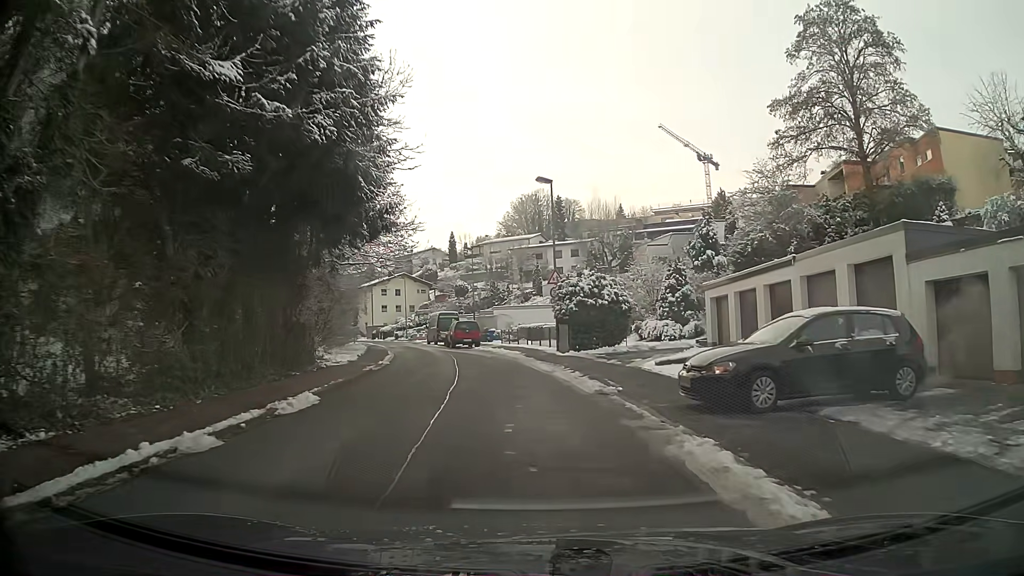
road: residential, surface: asphalt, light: Day
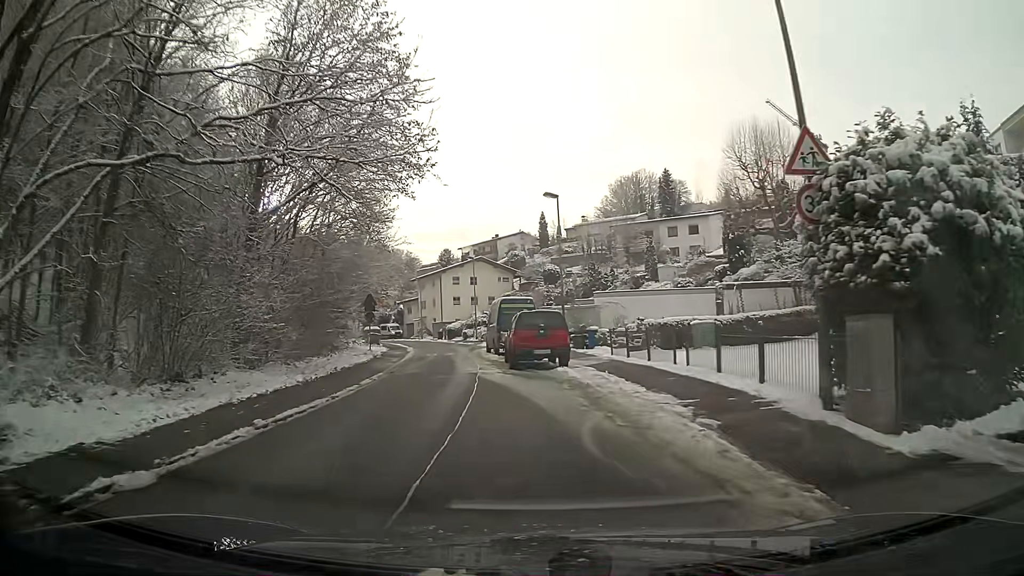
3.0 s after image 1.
(-1.4, +22.7) m; -10°
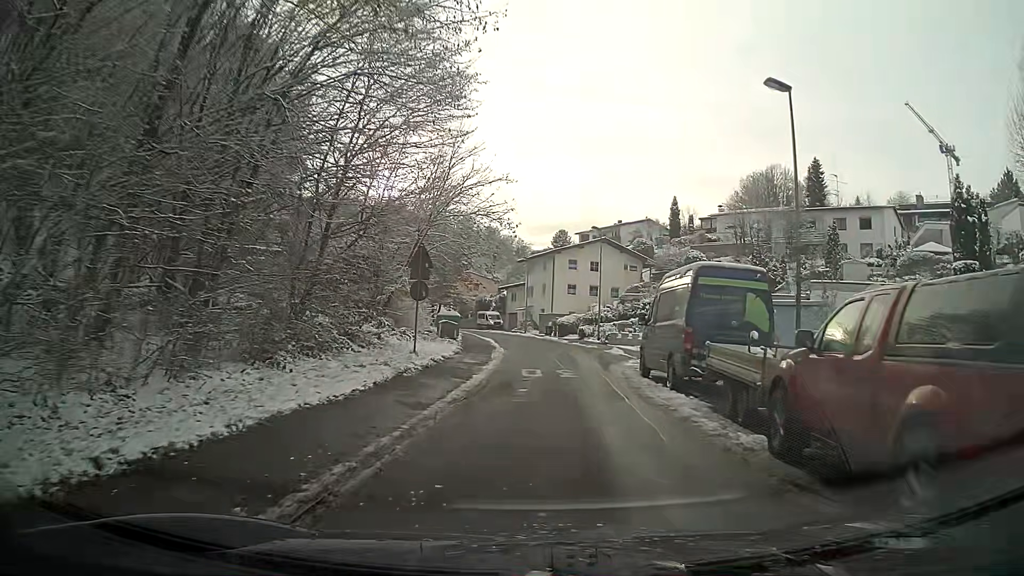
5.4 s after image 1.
(-1.9, +17.7) m; -6°
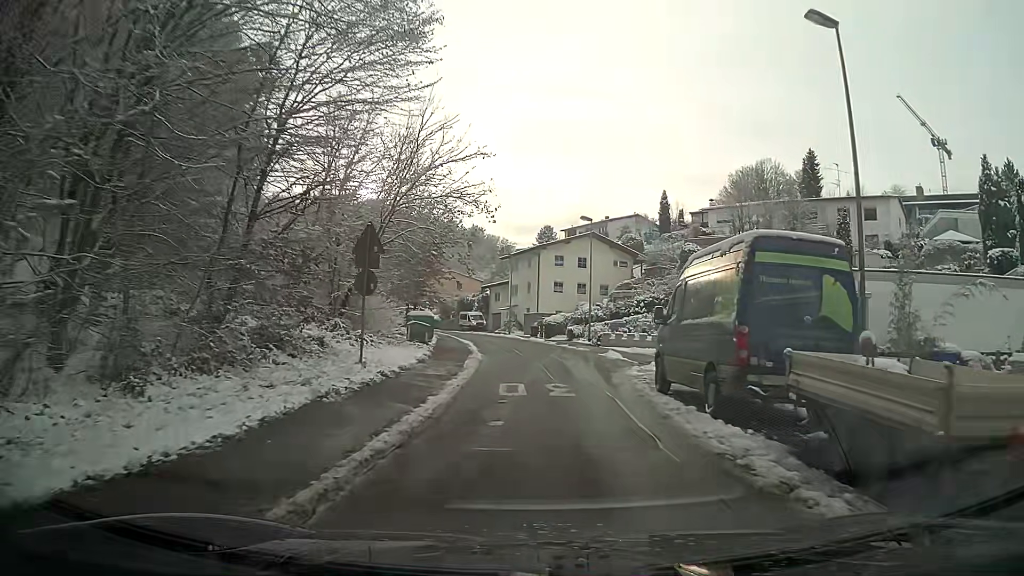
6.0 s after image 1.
(0.0, +4.5) m; +1°
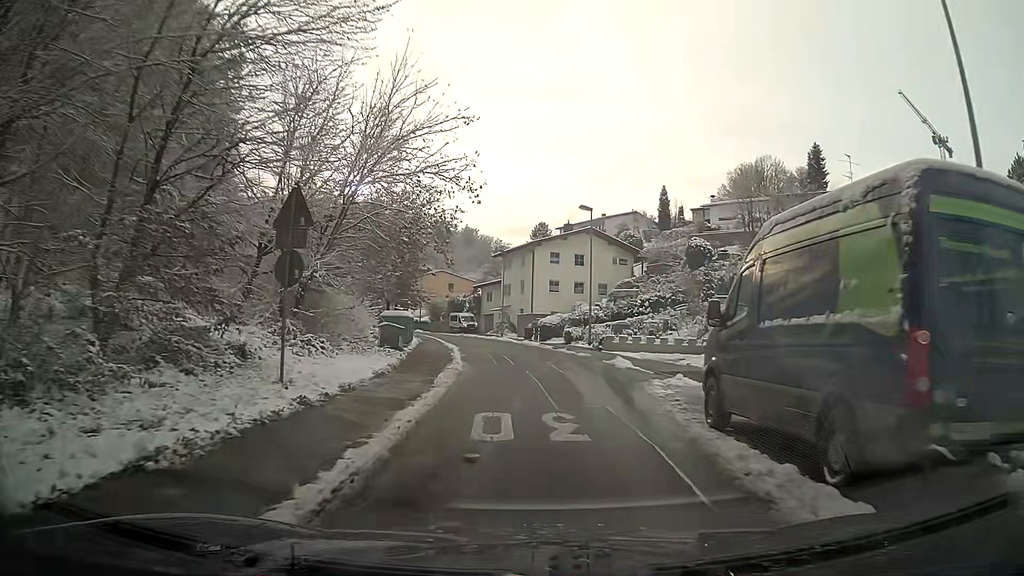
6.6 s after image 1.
(0.0, +4.6) m; 0°
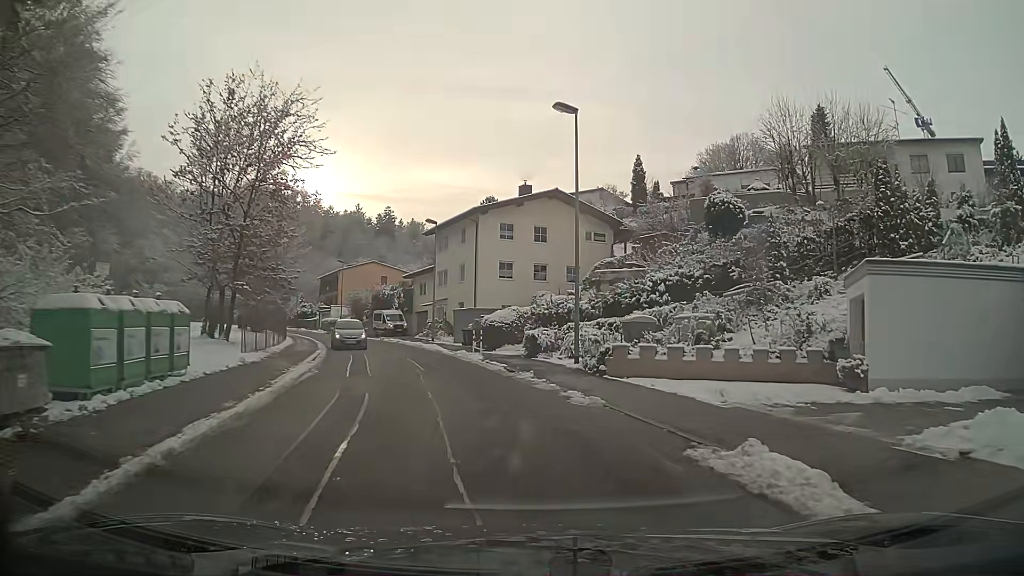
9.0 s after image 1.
(+0.5, +18.6) m; +3°
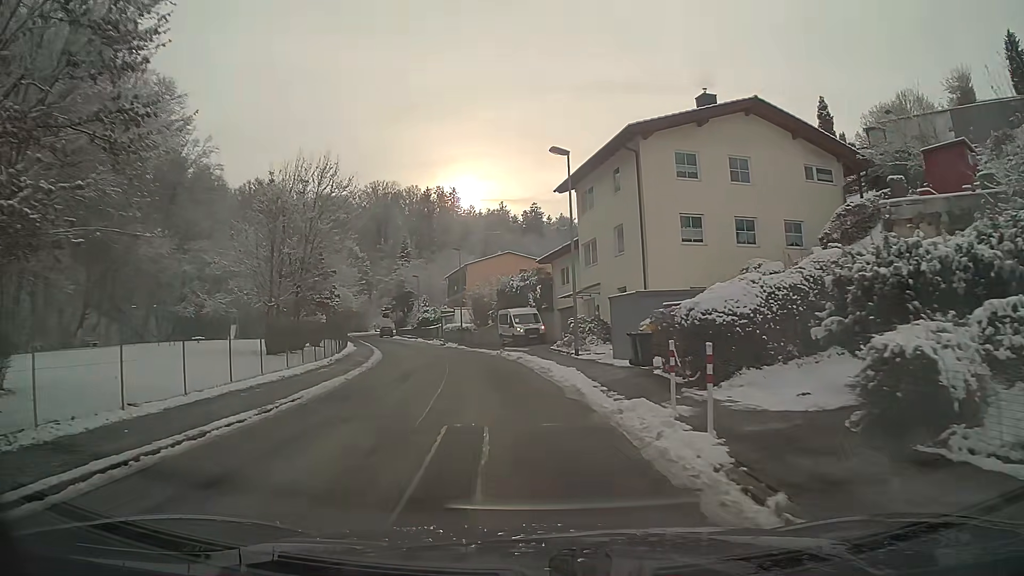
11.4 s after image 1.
(-2.2, +19.1) m; -14°
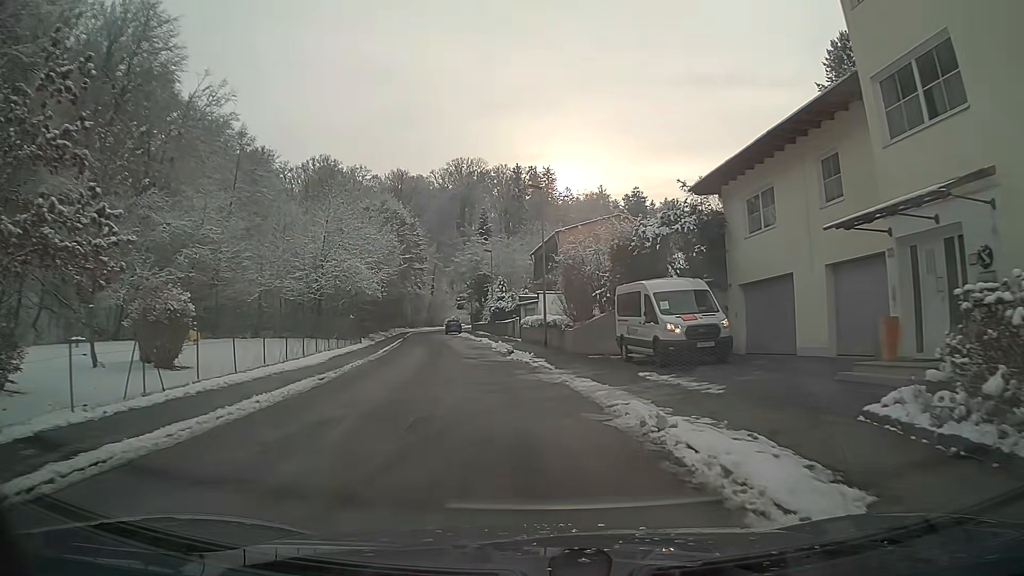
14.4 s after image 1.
(-1.6, +25.0) m; -8°
